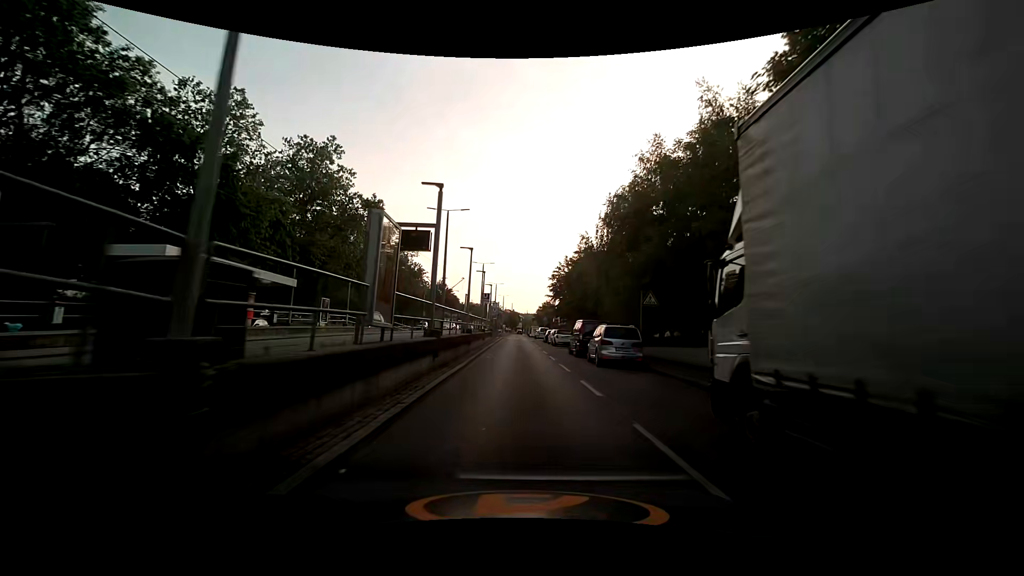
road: secondary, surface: asphalt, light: Day
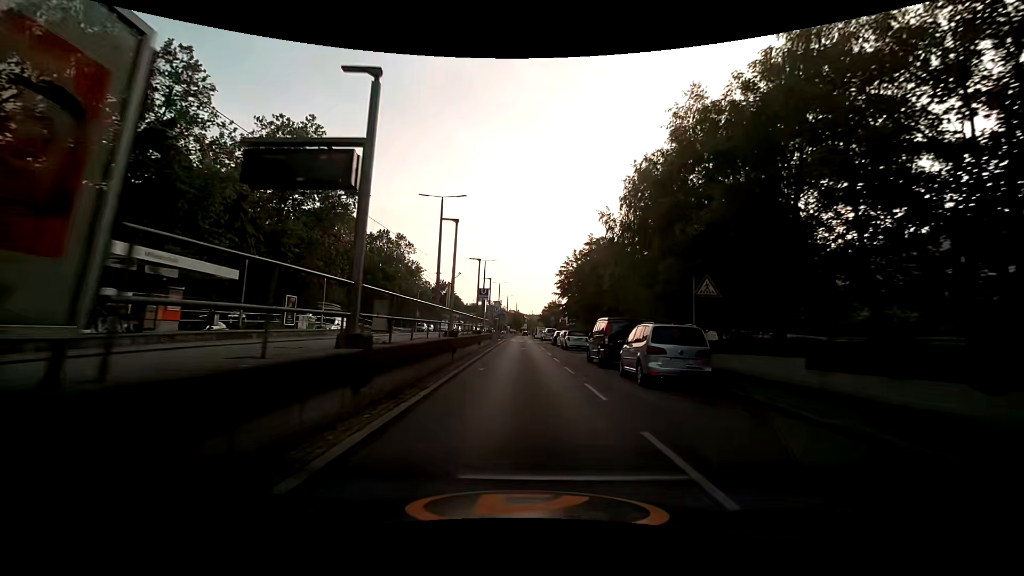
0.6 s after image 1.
(0.0, +6.5) m; -1°
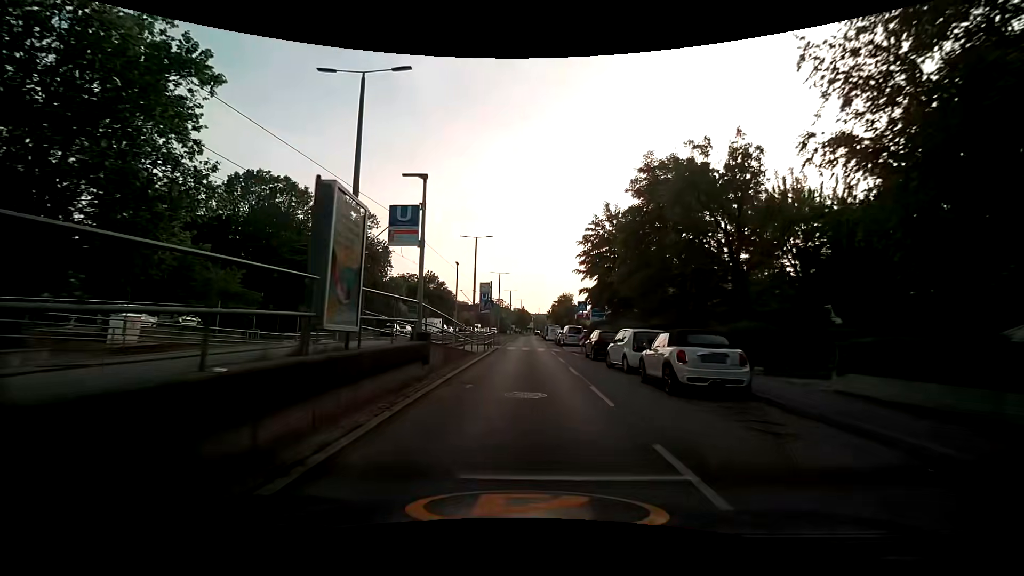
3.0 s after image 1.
(0.0, +24.8) m; -1°
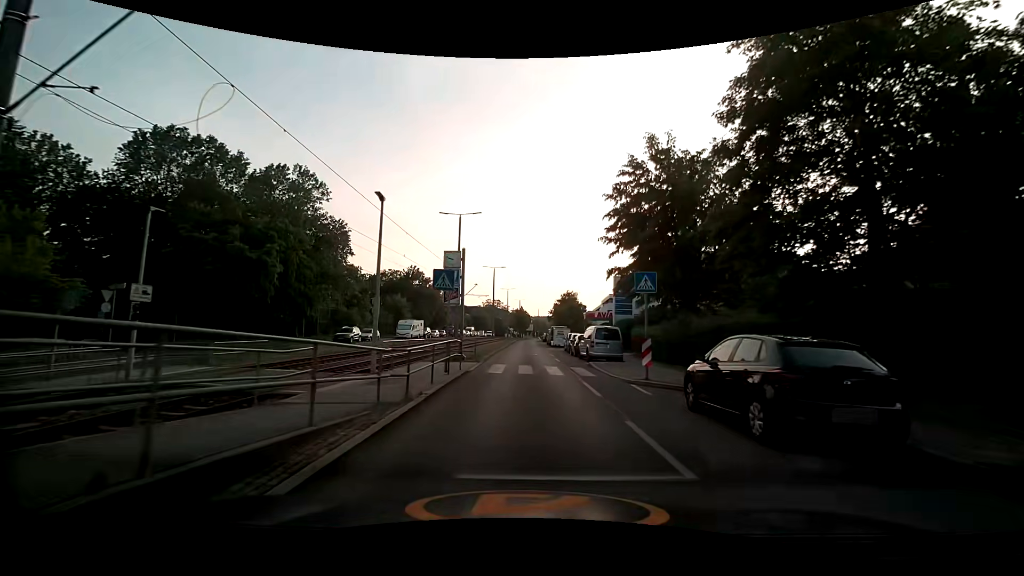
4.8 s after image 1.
(+0.1, +16.2) m; +1°
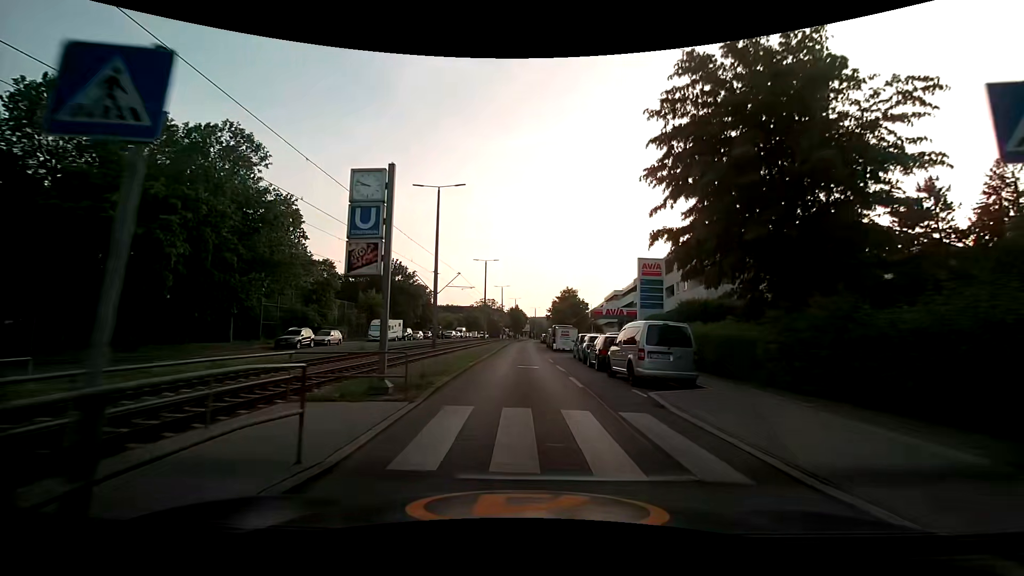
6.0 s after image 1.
(0.0, +11.3) m; 0°
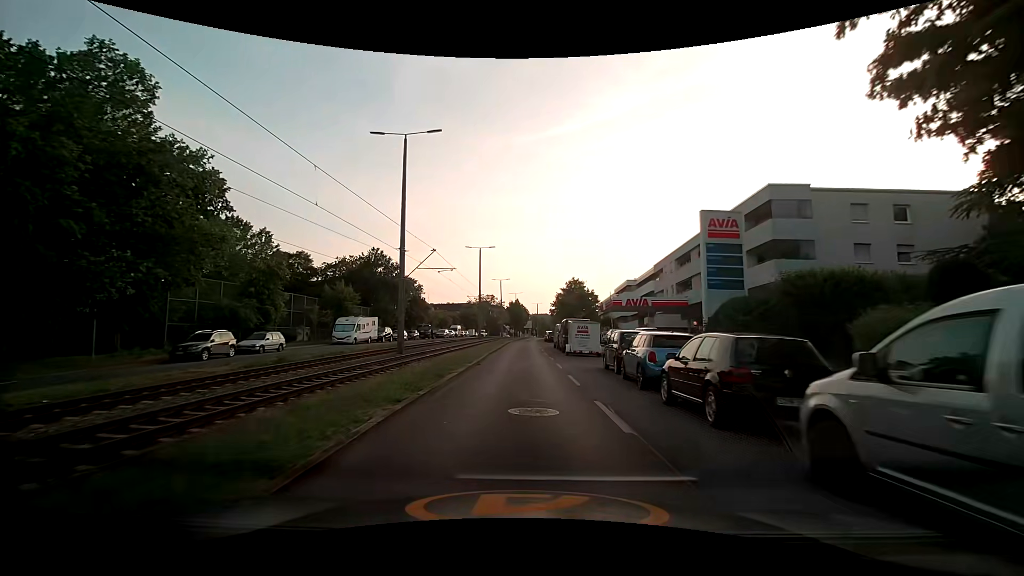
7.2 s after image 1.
(0.0, +12.1) m; 0°
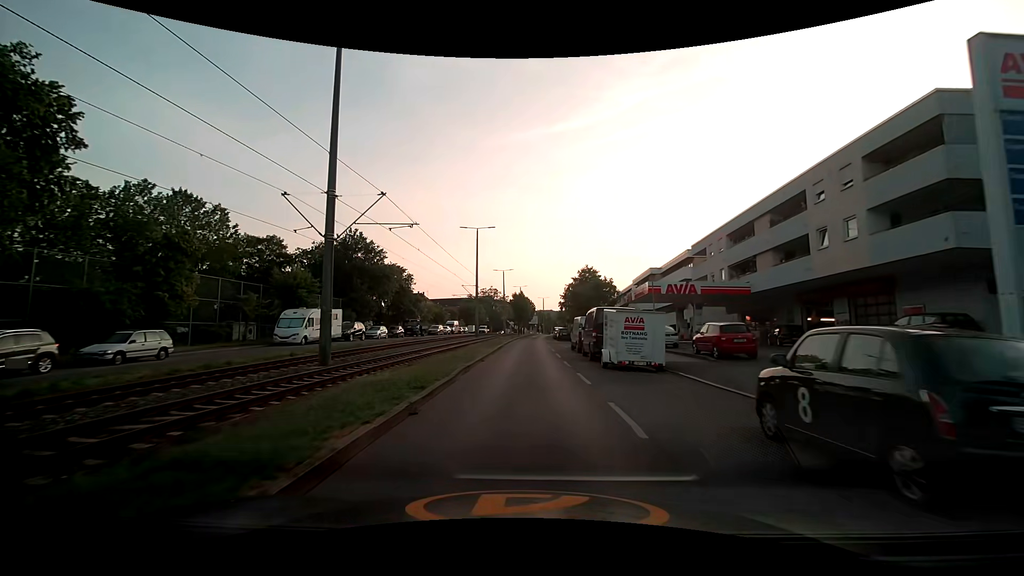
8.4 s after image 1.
(-0.1, +12.7) m; -1°
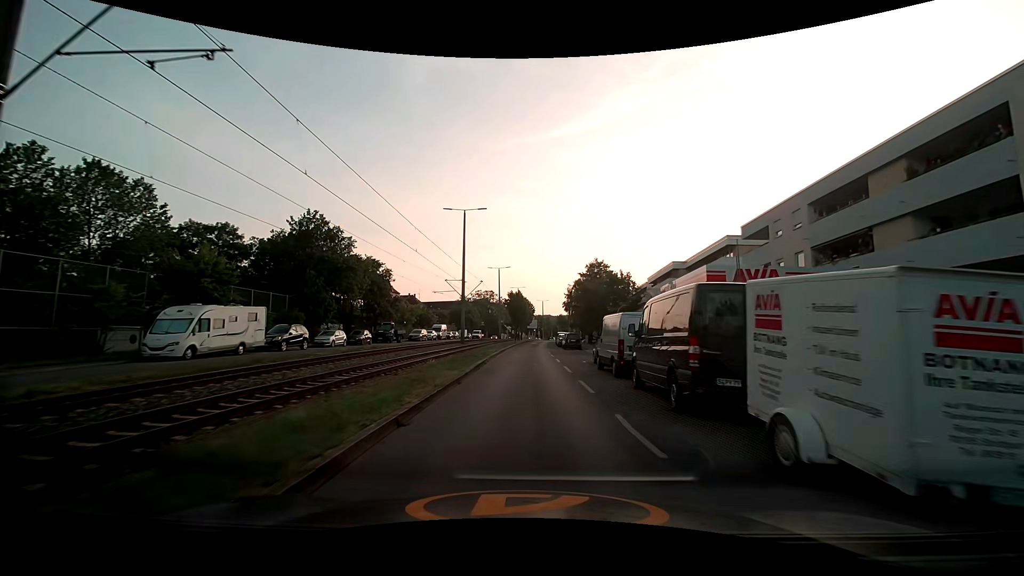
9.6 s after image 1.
(+0.1, +12.6) m; +1°
(0, +10) (0, +20) (0, +30) (0, +40) (0, +50) (0, +60) (+1, +70) (+1, +80) (+2, +90) (+3, +100) m
